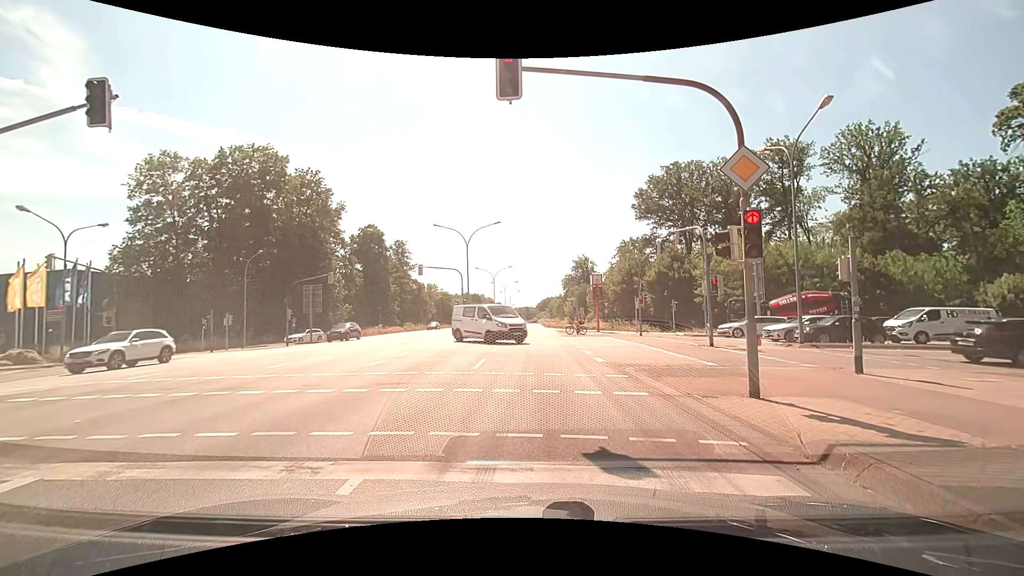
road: primary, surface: asphalt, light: Day
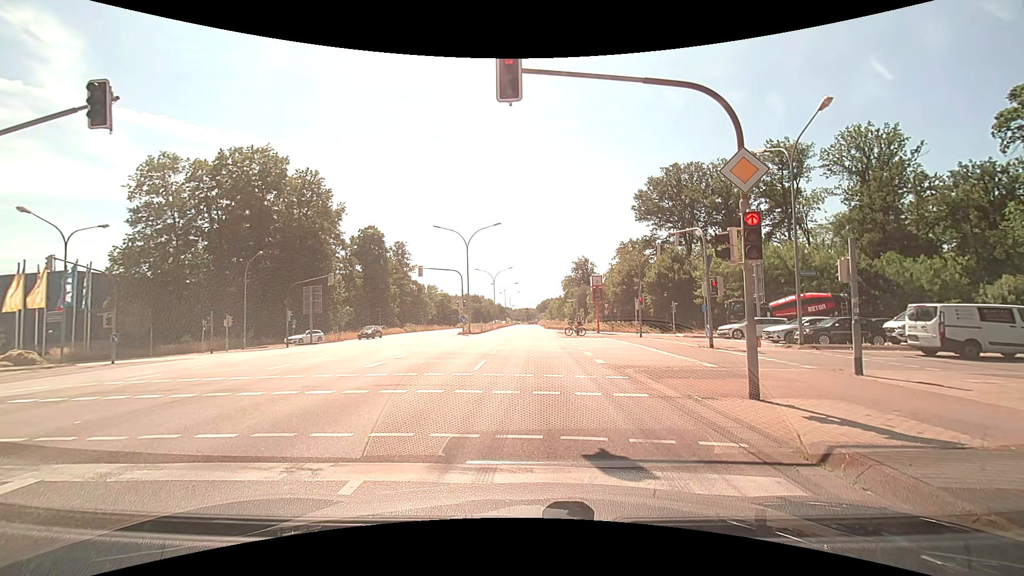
(0.0, +0.1) m; 0°
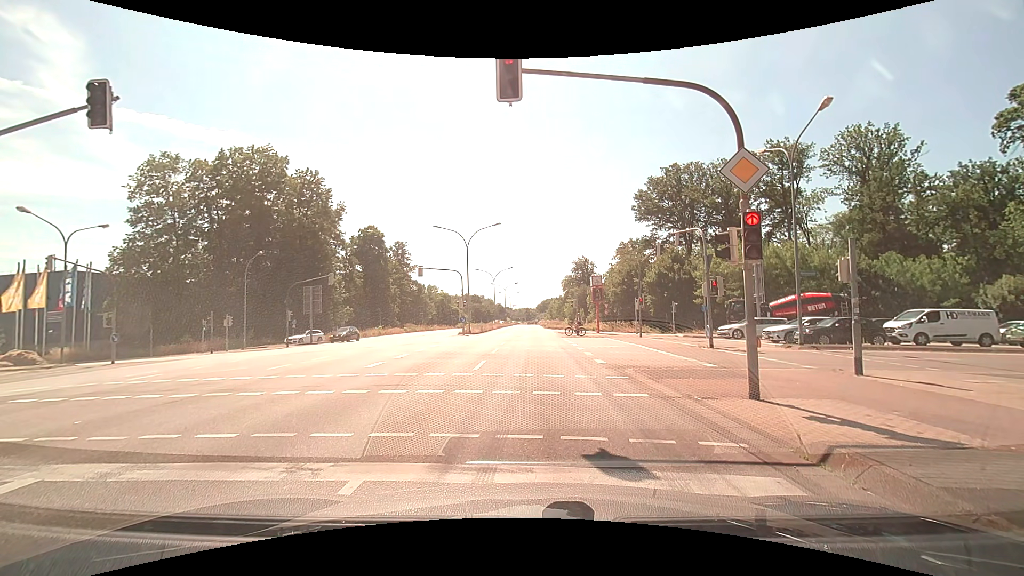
(0.0, 0.0) m; 0°
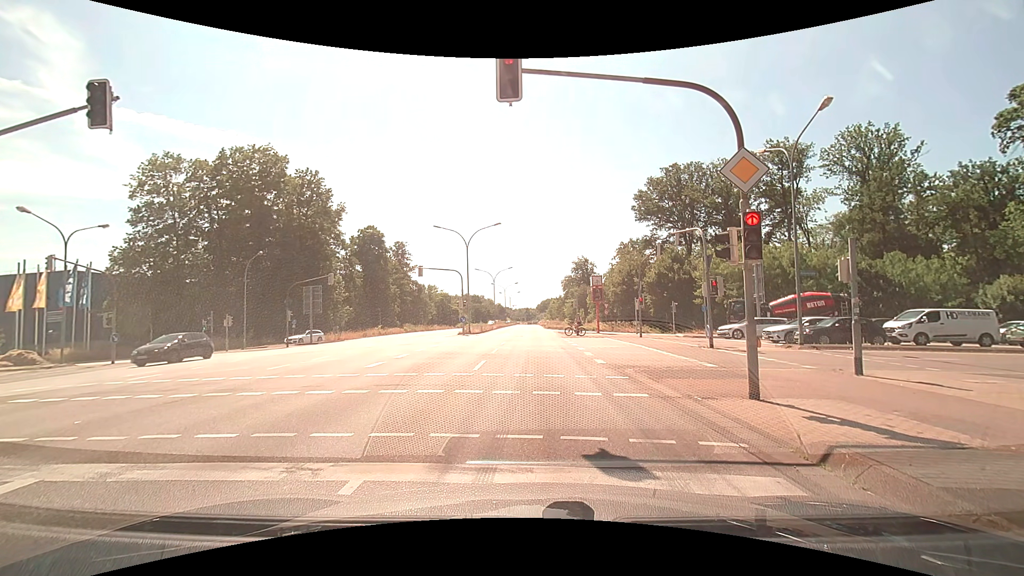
(0.0, 0.0) m; 0°
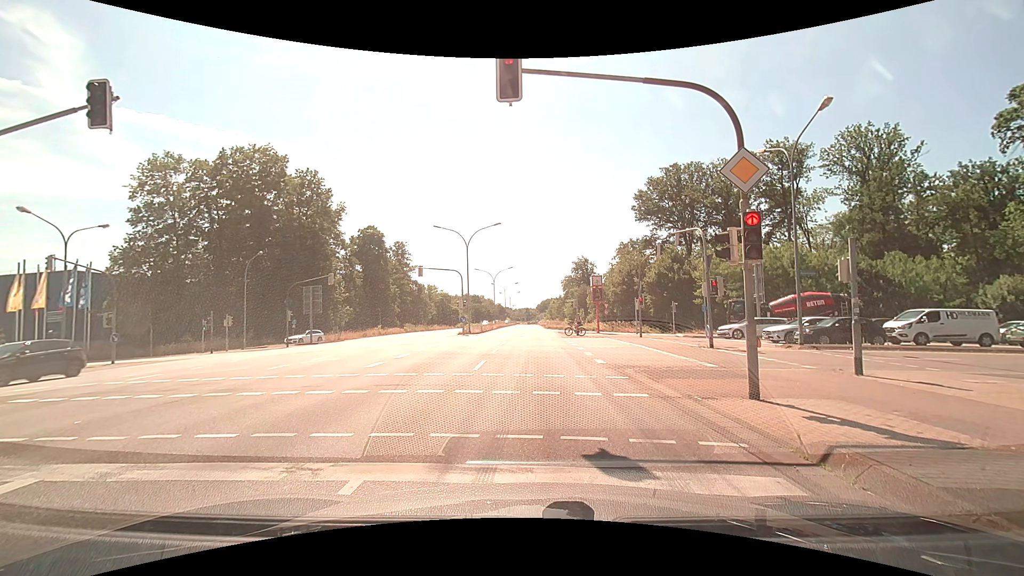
(0.0, 0.0) m; 0°
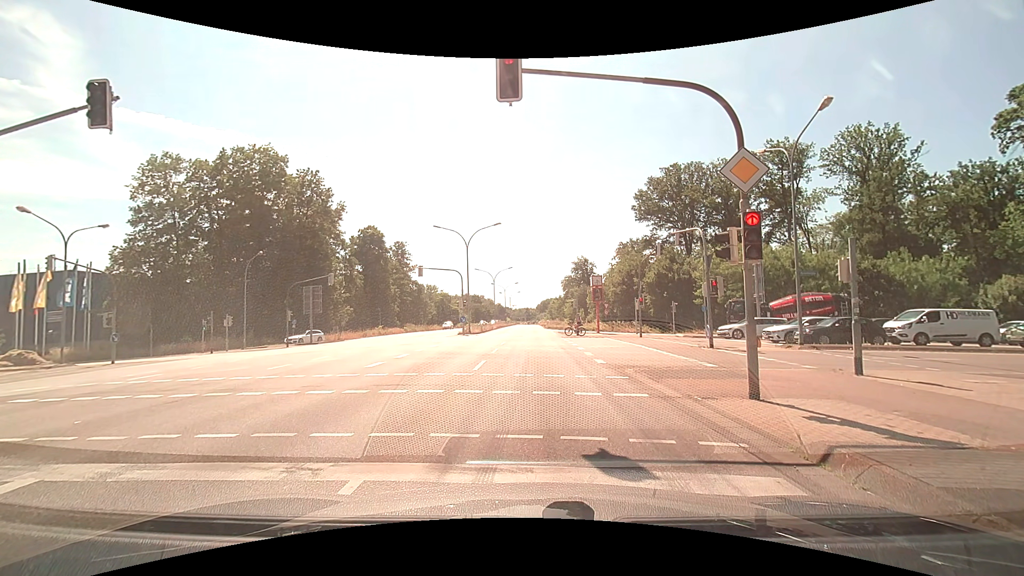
(0.0, 0.0) m; 0°
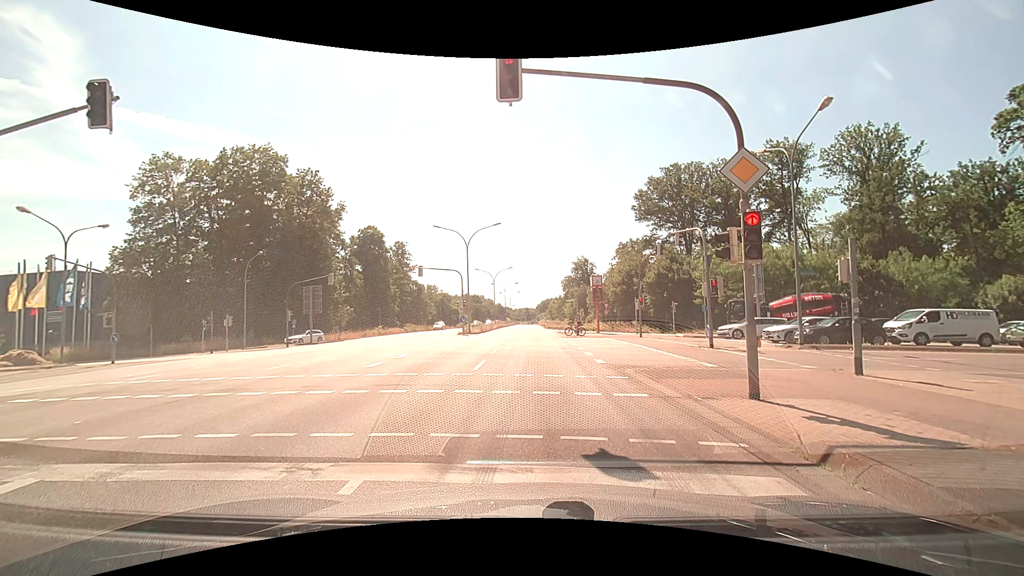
(0.0, 0.0) m; 0°
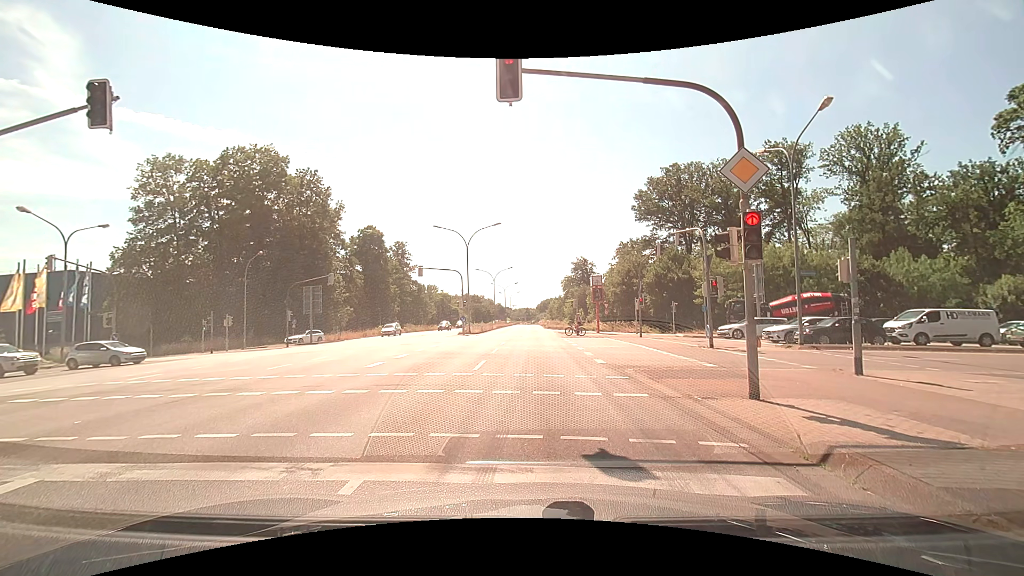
(0.0, 0.0) m; 0°
(-1, +10) (-1, +20) (-2, +30) (-3, +40) (-3, +50) (-4, +60) (-5, +70) (-6, +80) (-6, +90) (-7, +100) m
